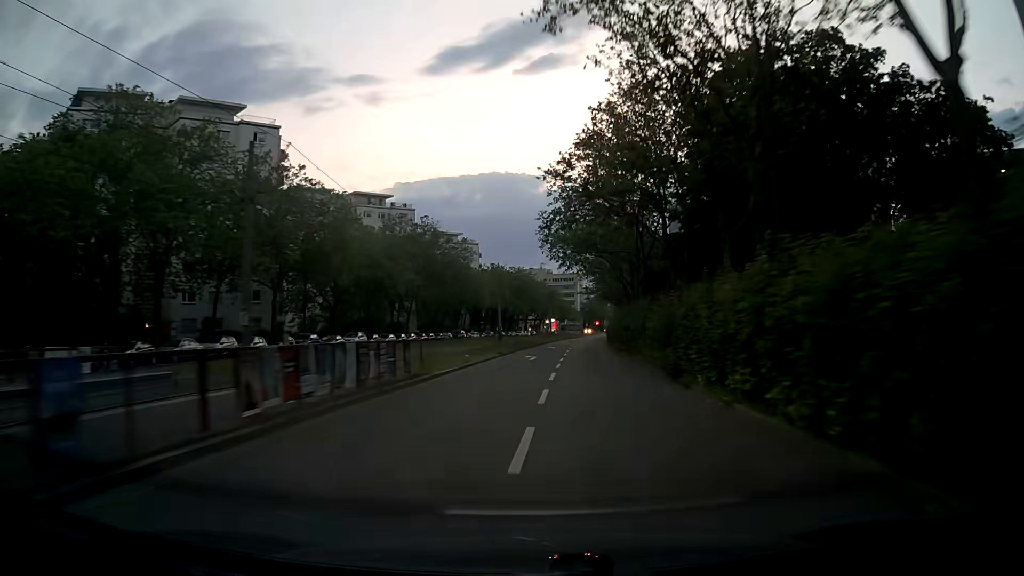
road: tertiary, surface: asphalt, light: Dusk
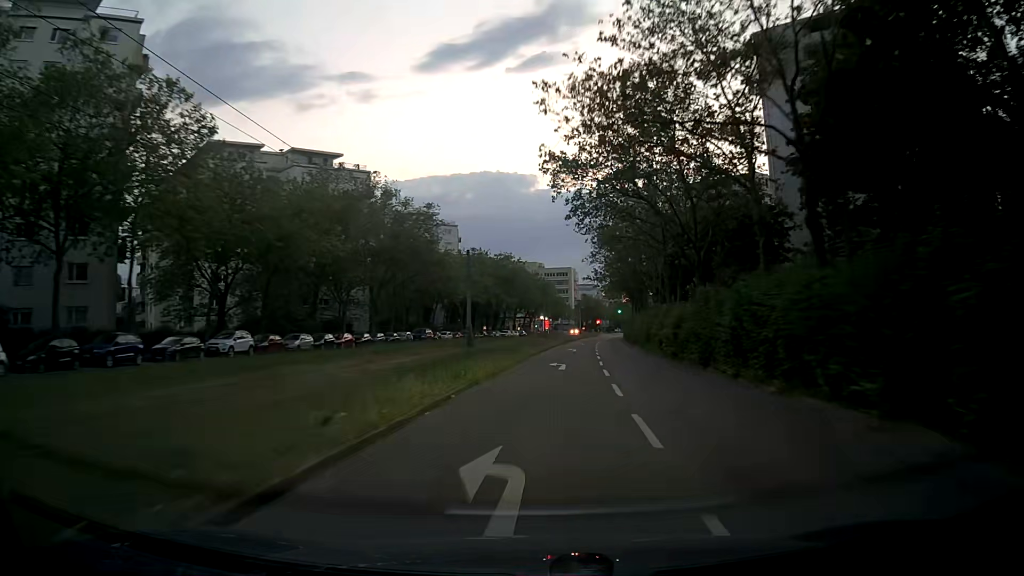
(0.0, +28.8) m; +1°
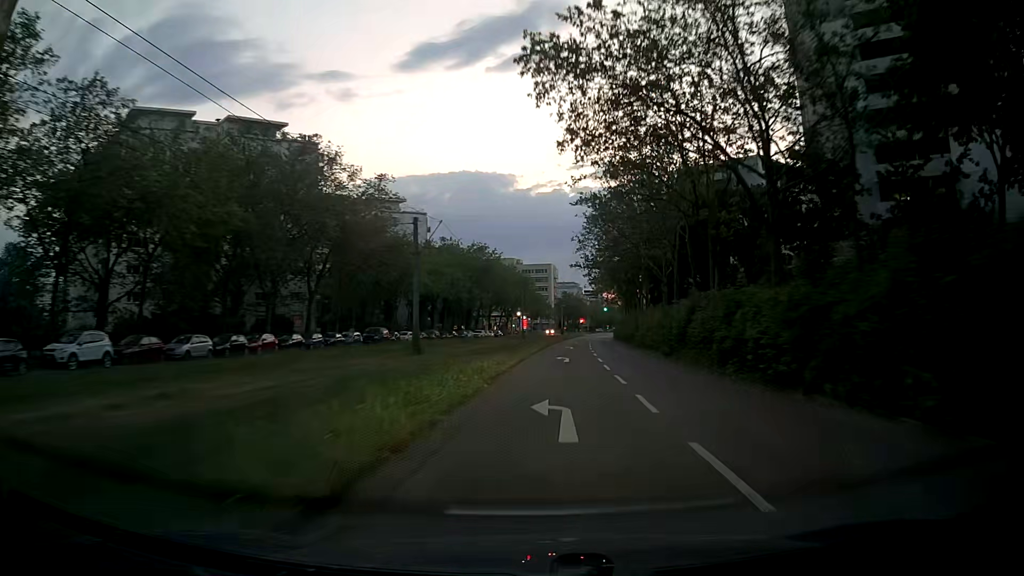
(+0.2, +14.8) m; +2°
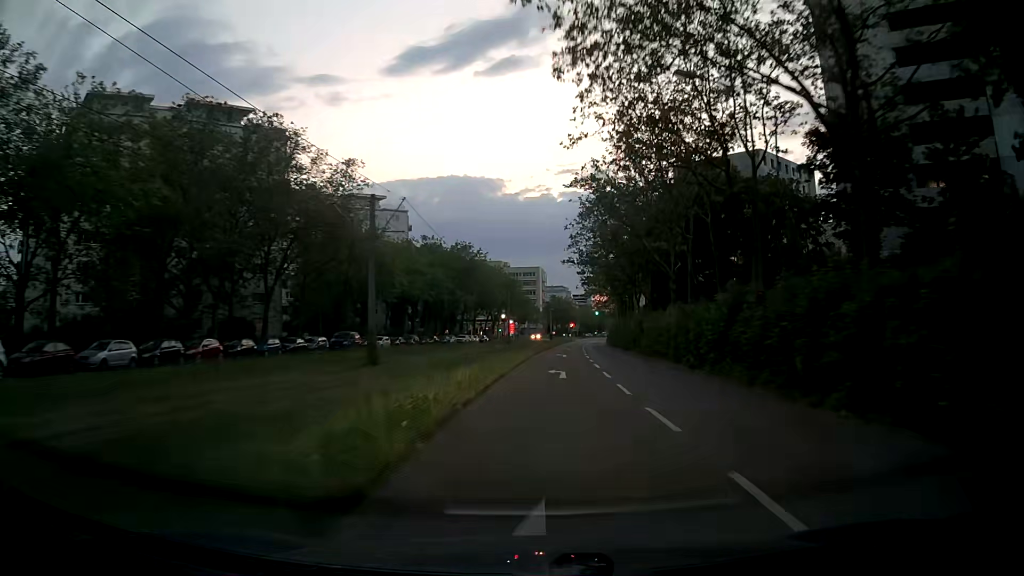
(+0.1, +7.5) m; +1°
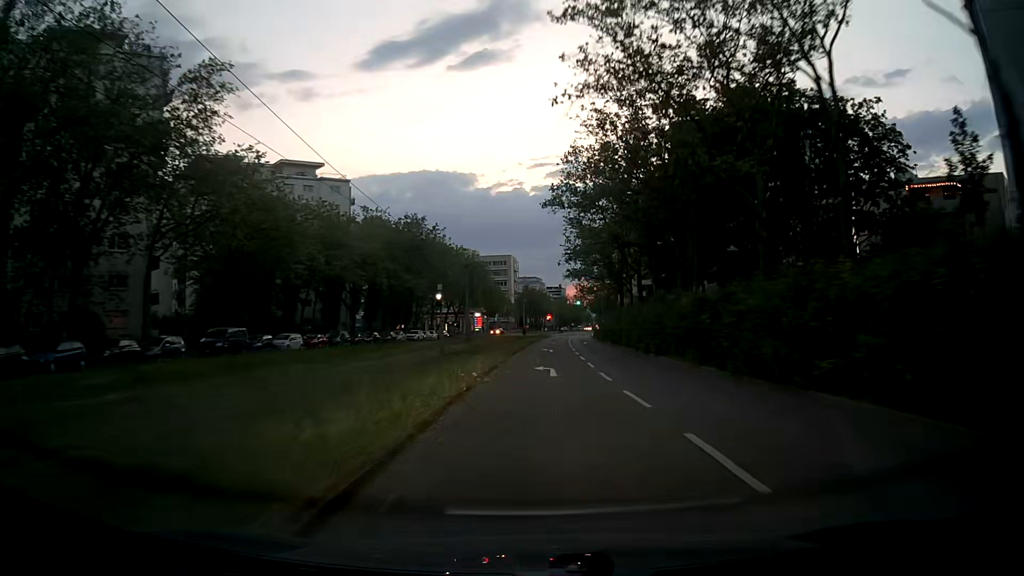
(+0.6, +22.0) m; +3°
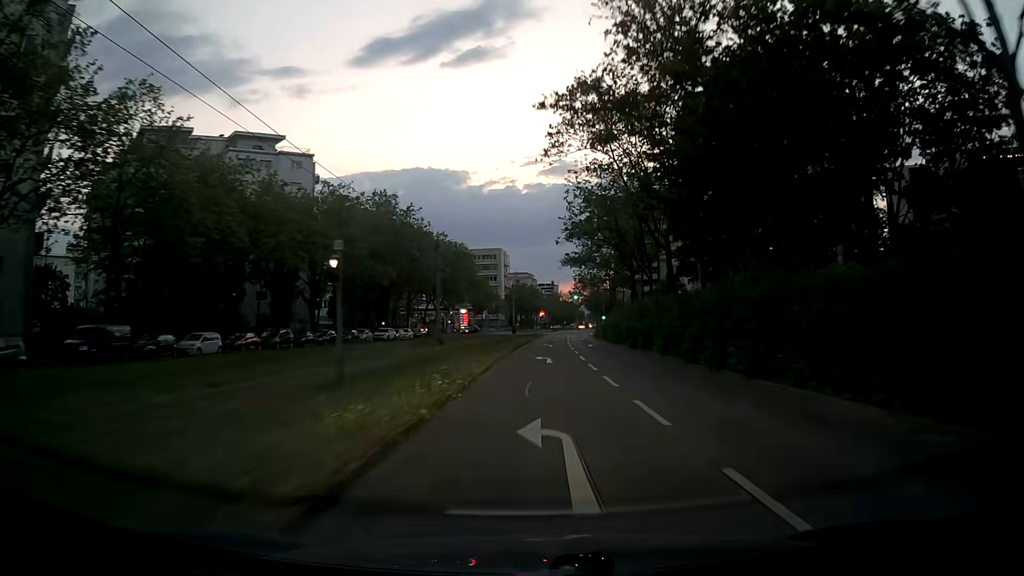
(+0.1, +14.0) m; +2°
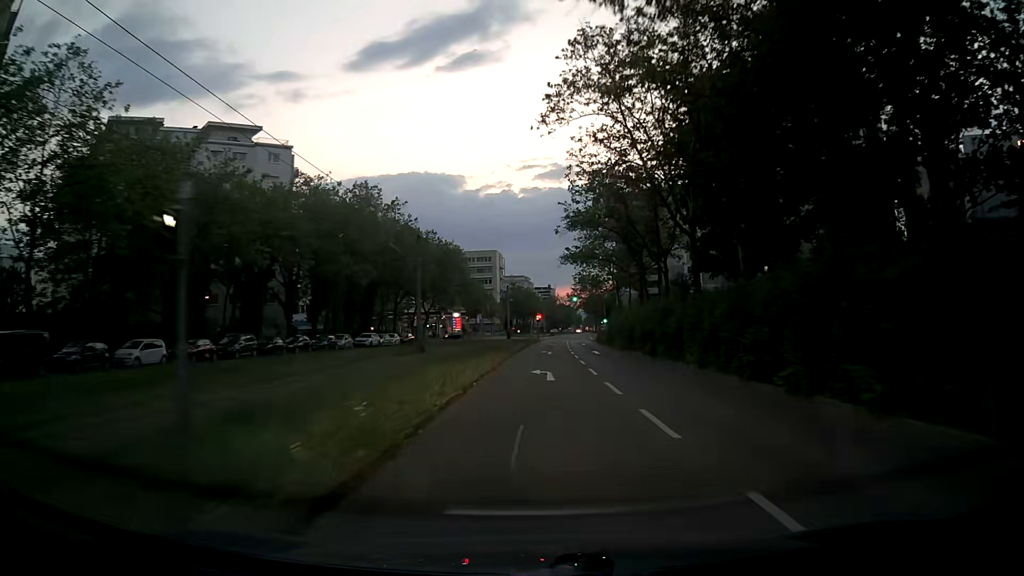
(-0.1, +6.7) m; -1°
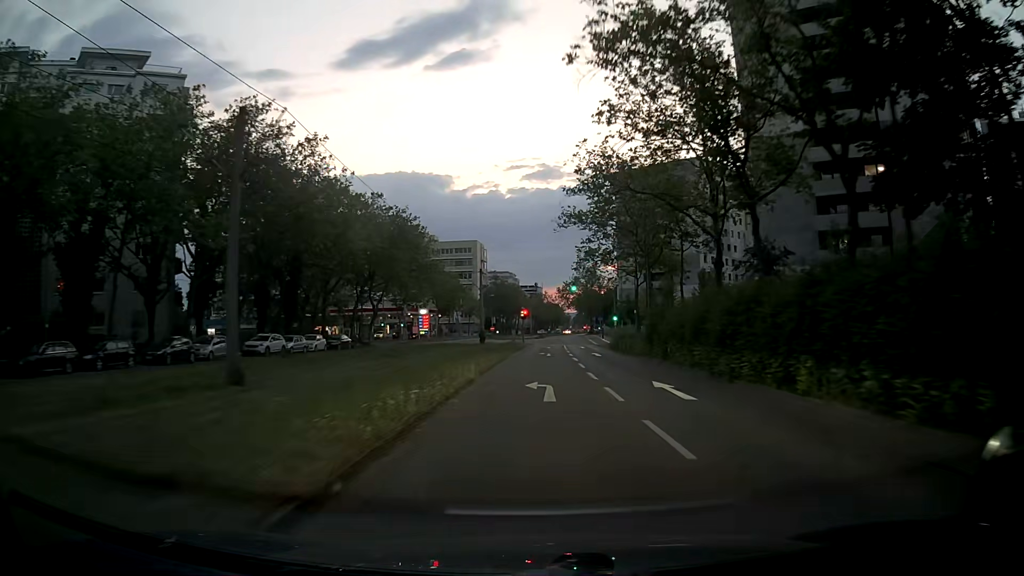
(+0.3, +25.2) m; +1°
(0, +10) (0, +20) (0, +30) (+1, +40) (+1, +50) (+1, +60) (+1, +70) (-2, +80) (-8, +88) (-16, +93) m
